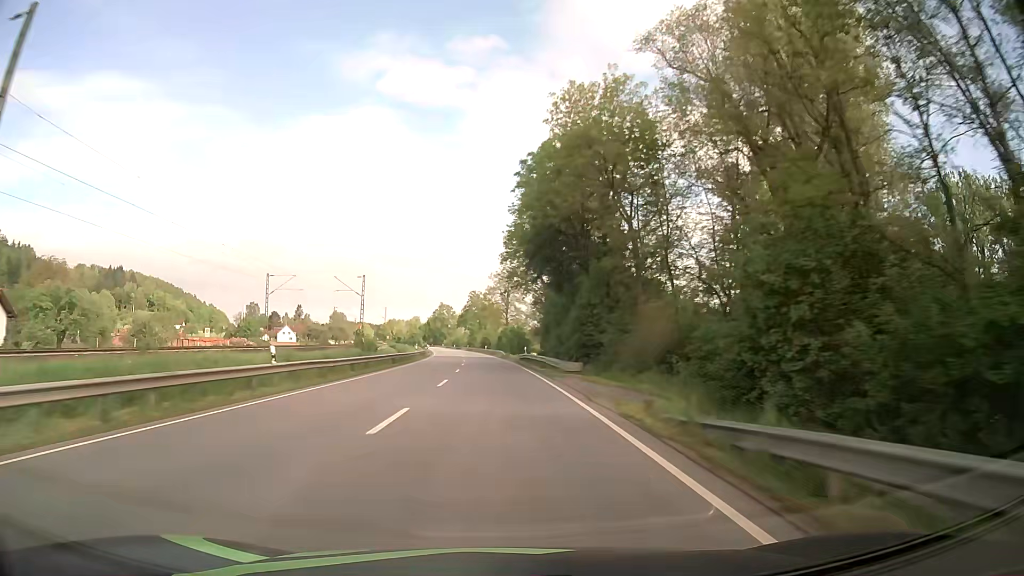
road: primary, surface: asphalt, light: Day
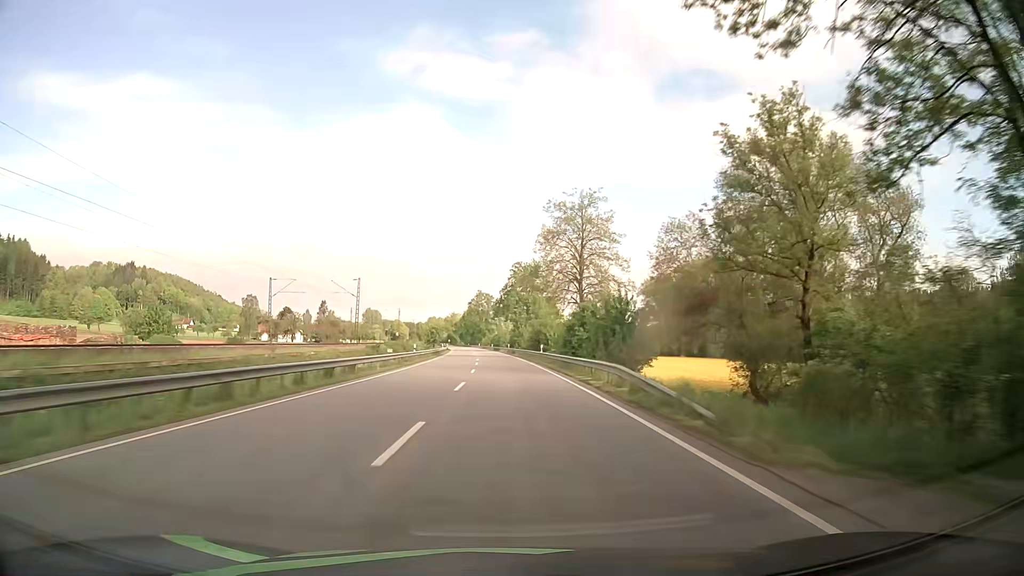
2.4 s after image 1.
(-2.6, +64.2) m; -5°
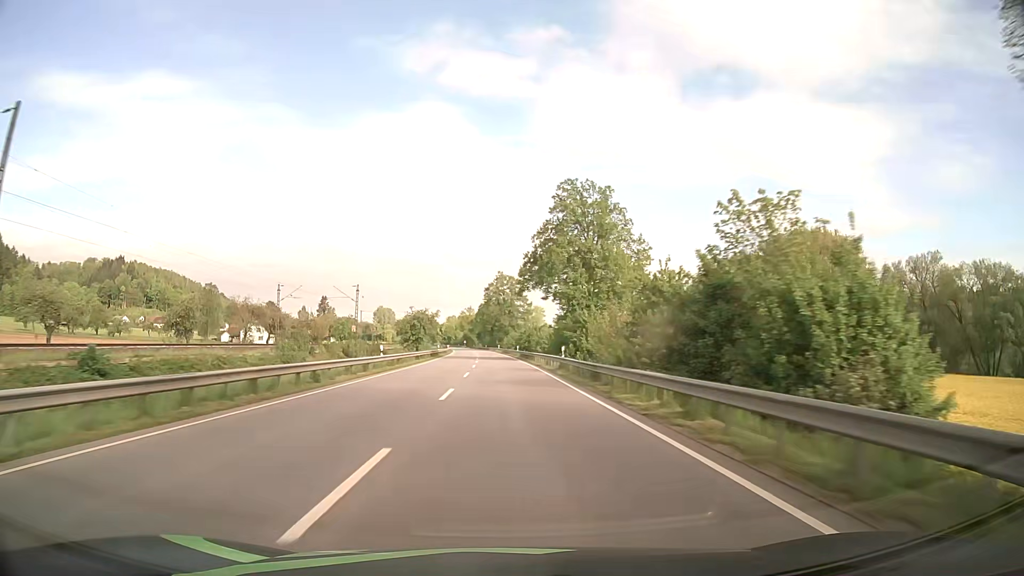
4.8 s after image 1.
(-1.0, +64.3) m; -2°
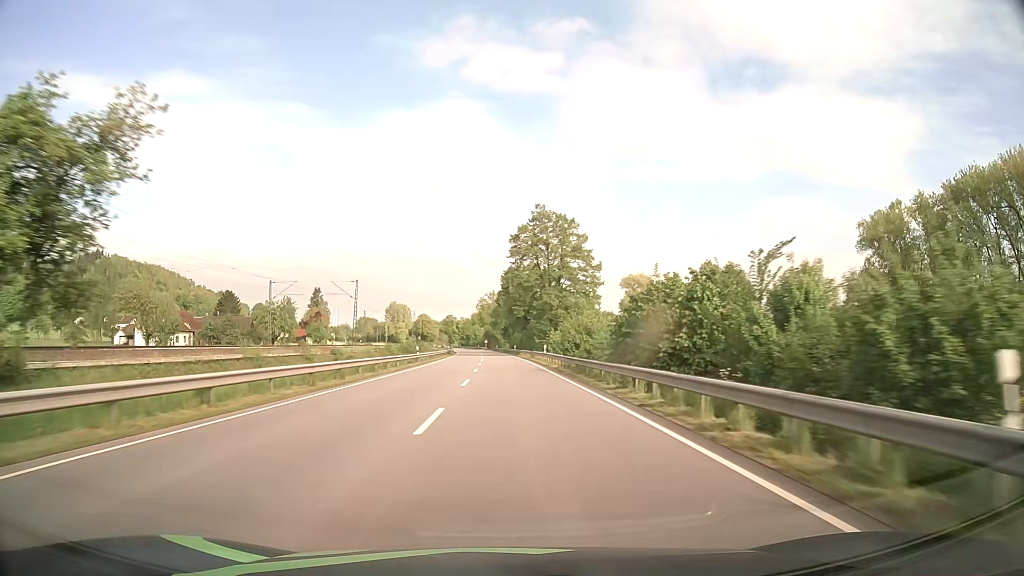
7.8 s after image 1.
(-1.6, +80.2) m; -2°
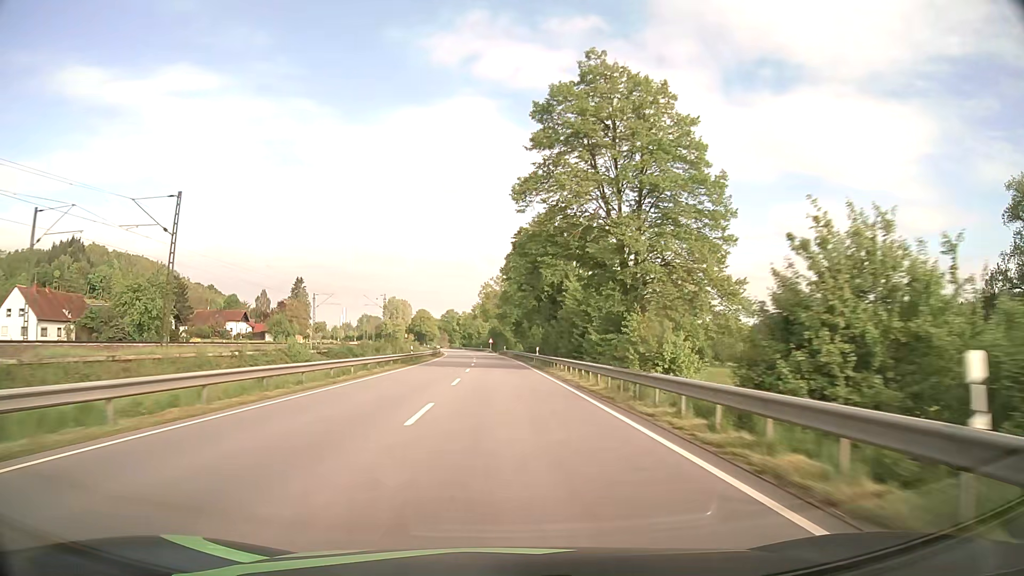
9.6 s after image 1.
(-0.3, +48.0) m; -1°
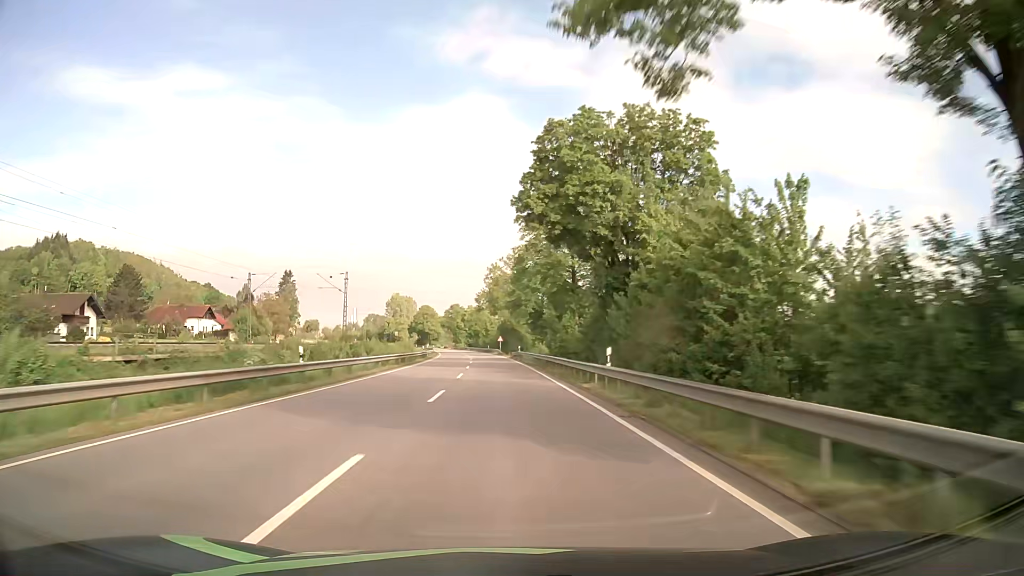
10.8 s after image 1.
(-0.2, +32.0) m; -1°
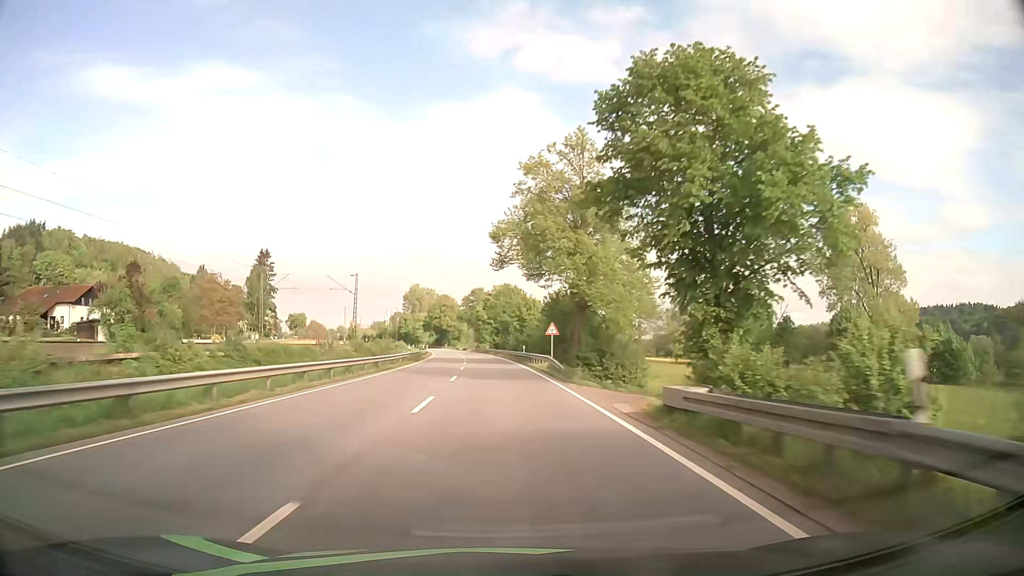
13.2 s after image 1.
(-1.5, +64.0) m; -3°
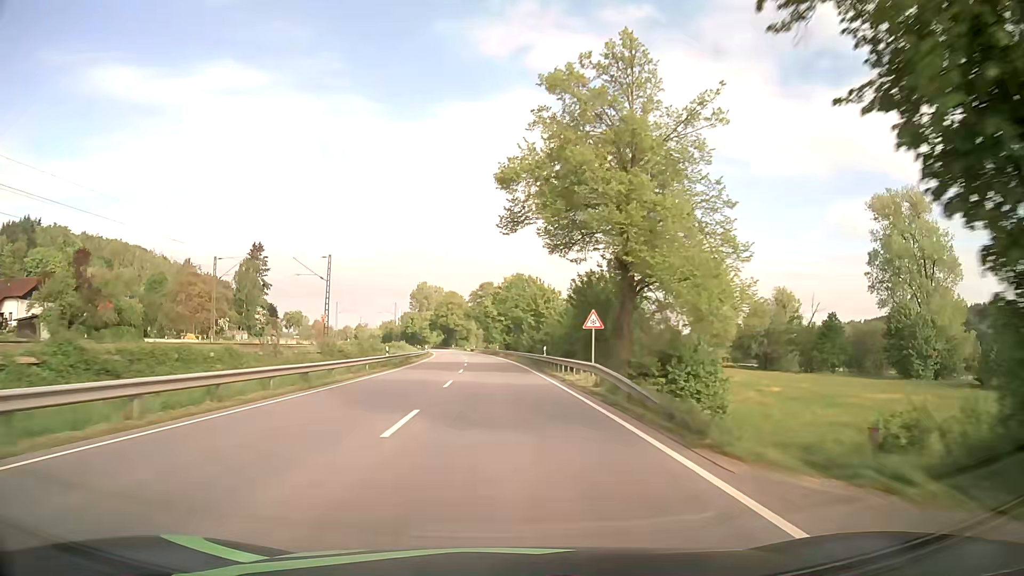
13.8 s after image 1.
(-0.1, +16.0) m; -1°
(0, +10) (0, +20) (0, +30) (-1, +40) (-1, +50) (-2, +60) (-2, +70) (-3, +80) (-4, +90) (-5, +100) m
